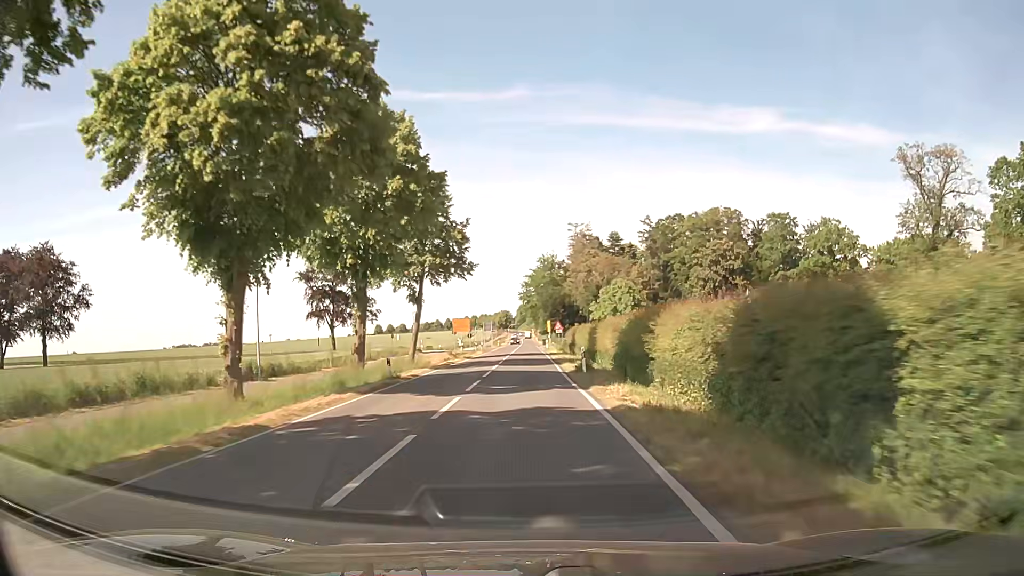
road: secondary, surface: asphalt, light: Day
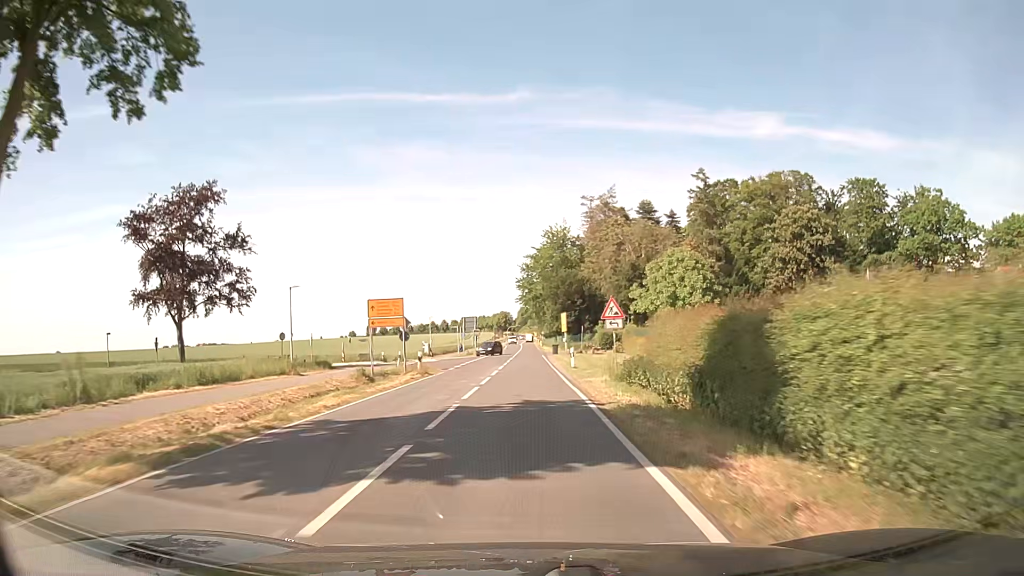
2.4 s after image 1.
(-0.1, +42.8) m; 0°
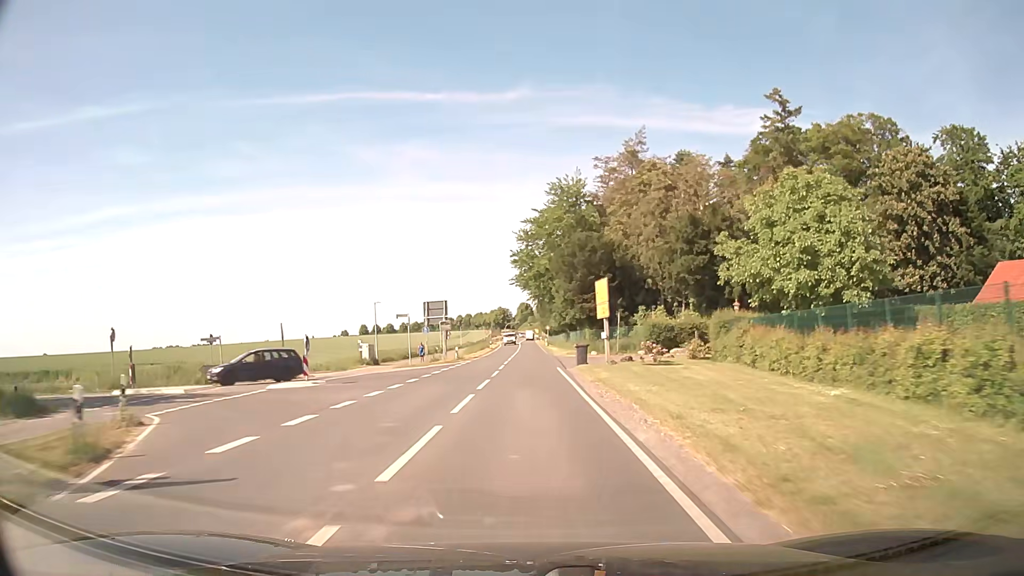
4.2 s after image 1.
(0.0, +32.2) m; 0°
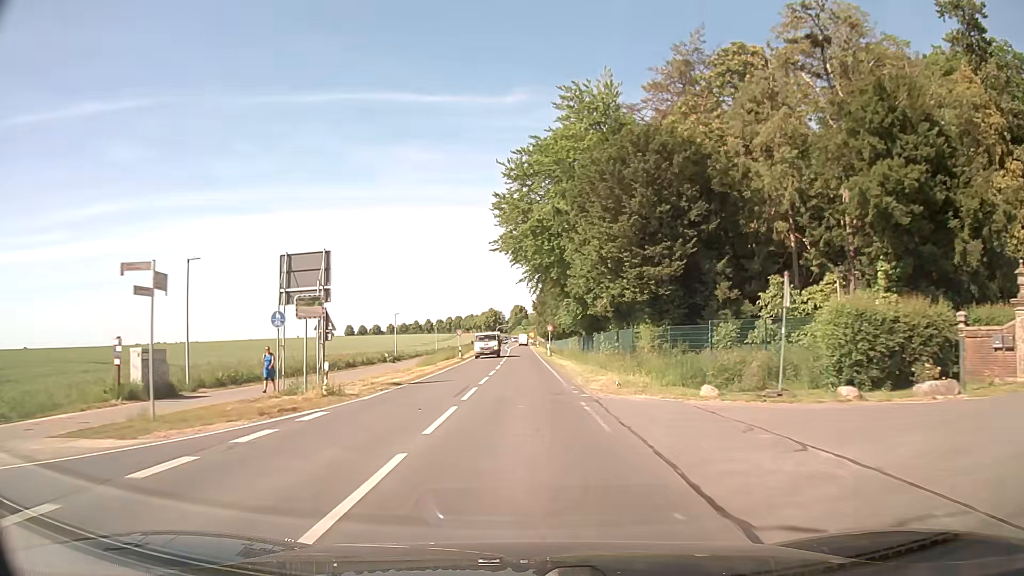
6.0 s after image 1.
(0.0, +32.3) m; 0°
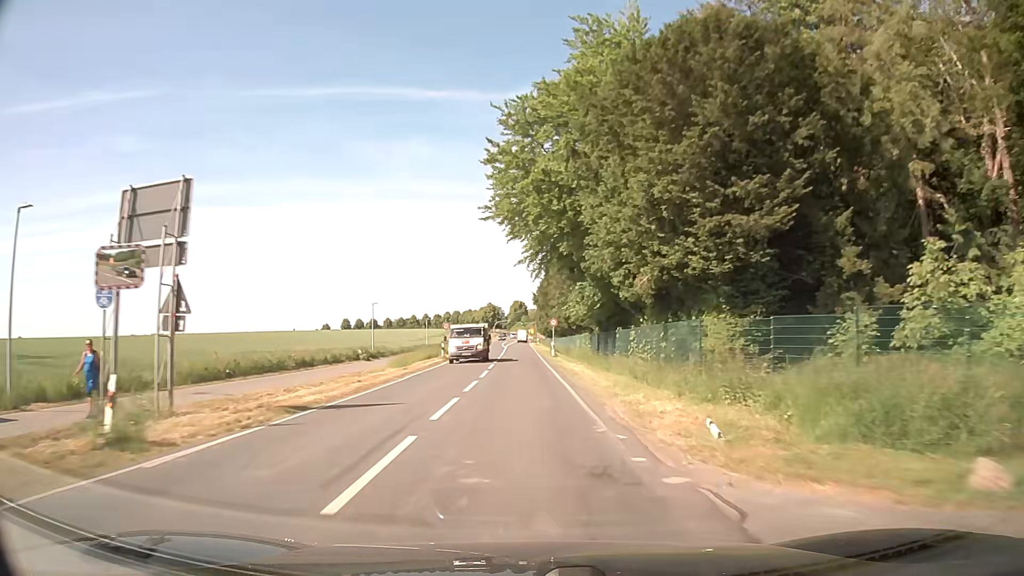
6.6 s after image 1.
(0.0, +10.7) m; 0°
